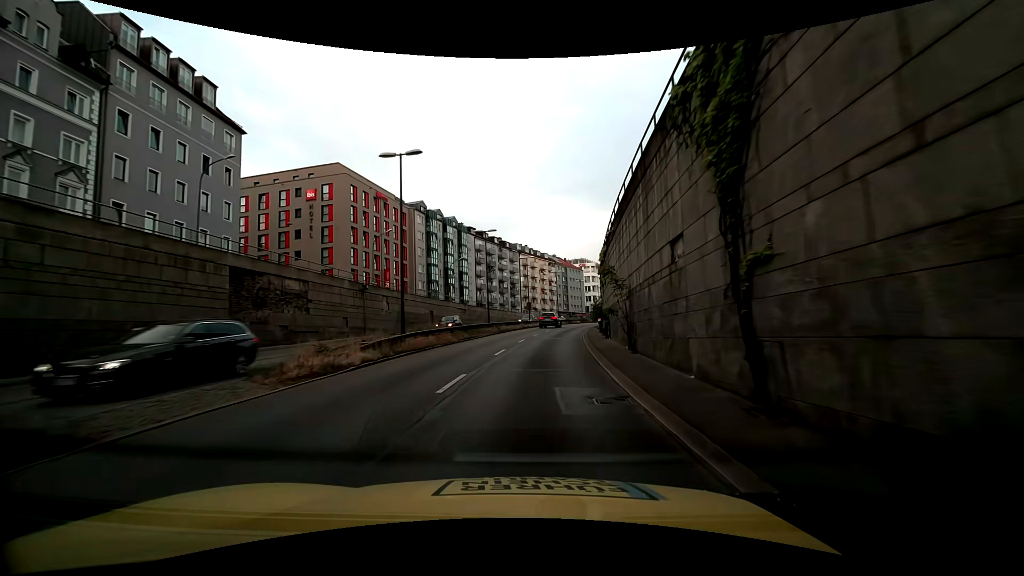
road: trunk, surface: asphalt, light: Day
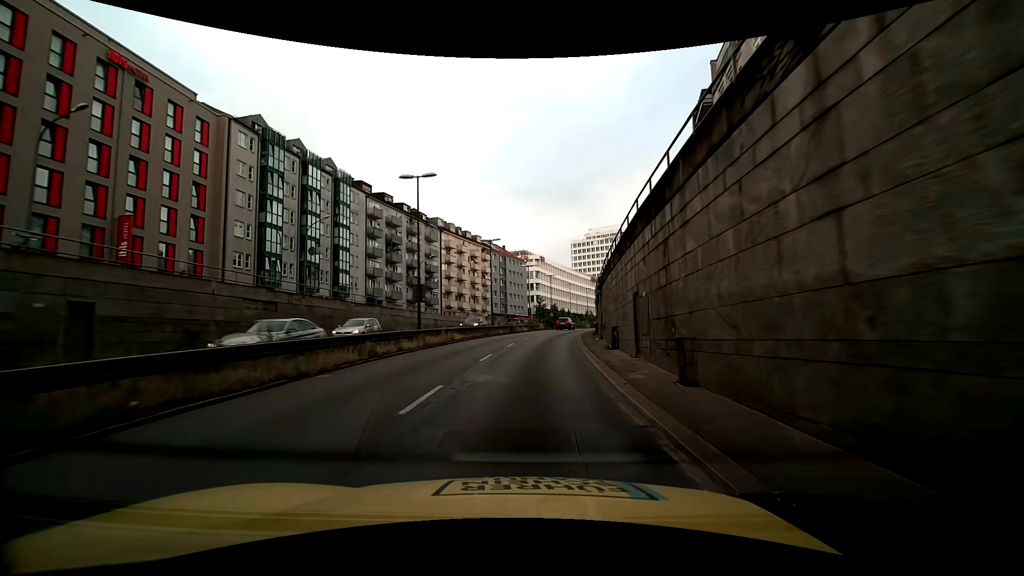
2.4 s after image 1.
(+2.8, +36.0) m; +8°
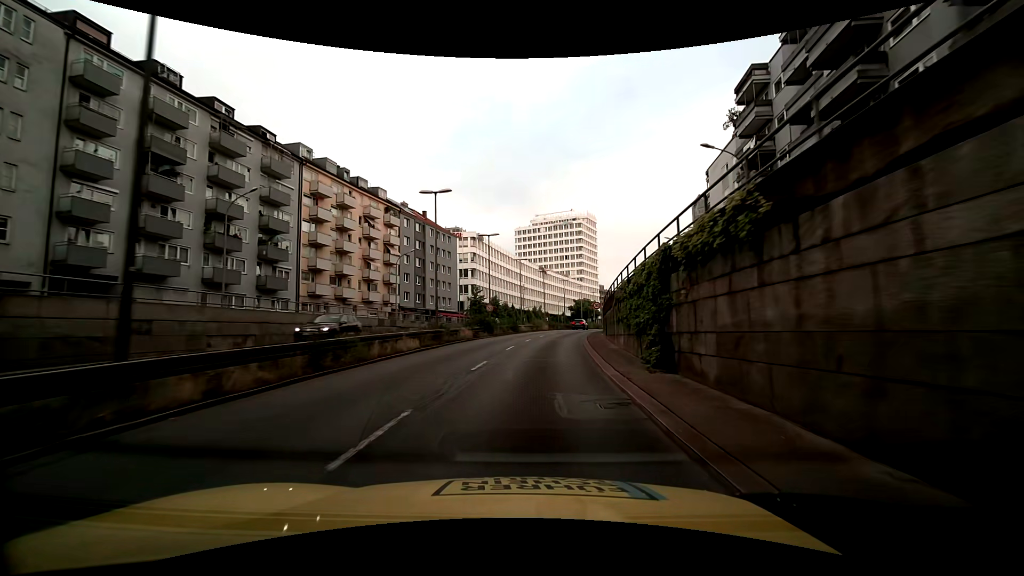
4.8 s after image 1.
(+2.0, +36.2) m; +6°
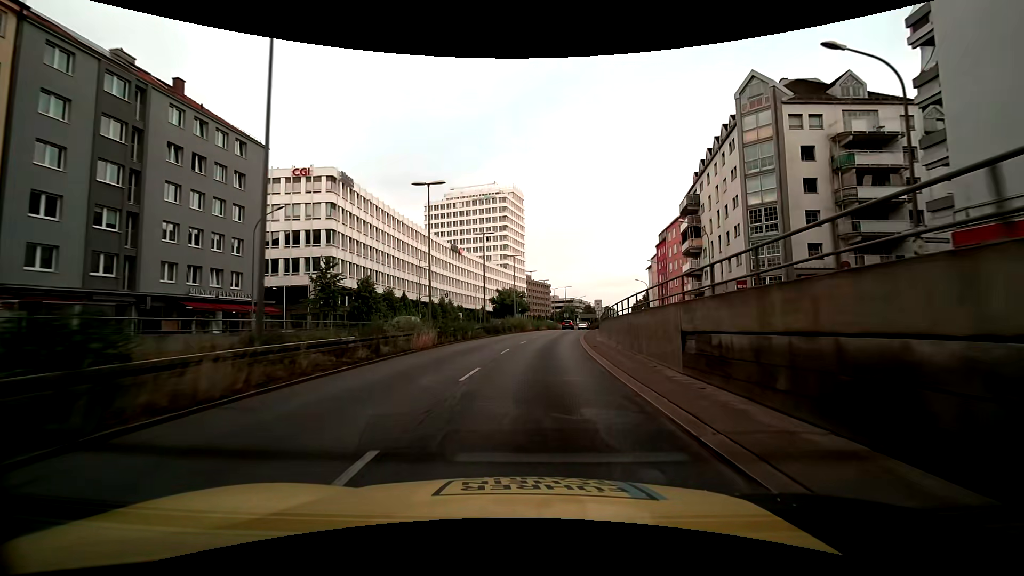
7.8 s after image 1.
(+3.7, +44.6) m; +9°
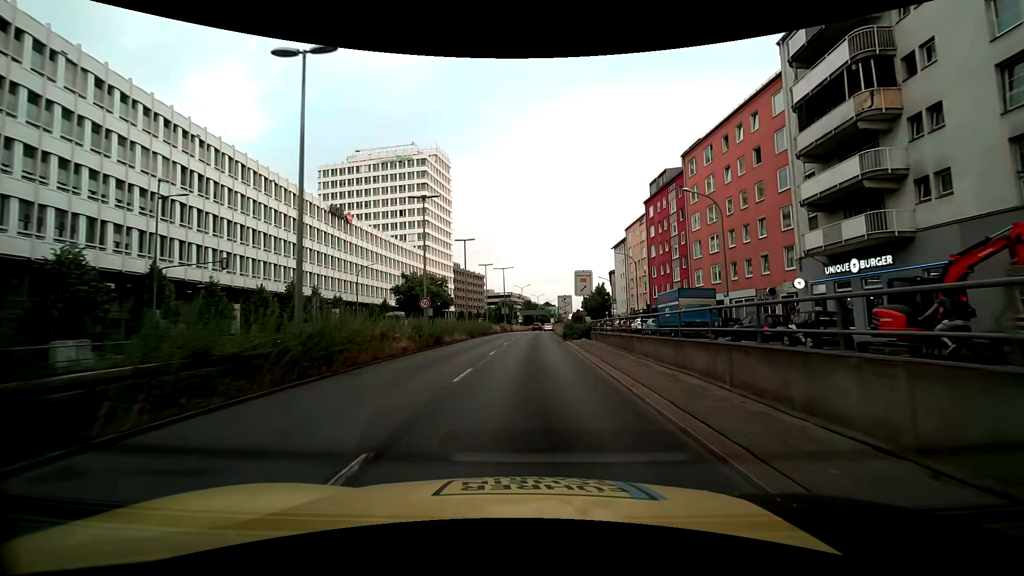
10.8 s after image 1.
(+3.1, +42.3) m; +8°
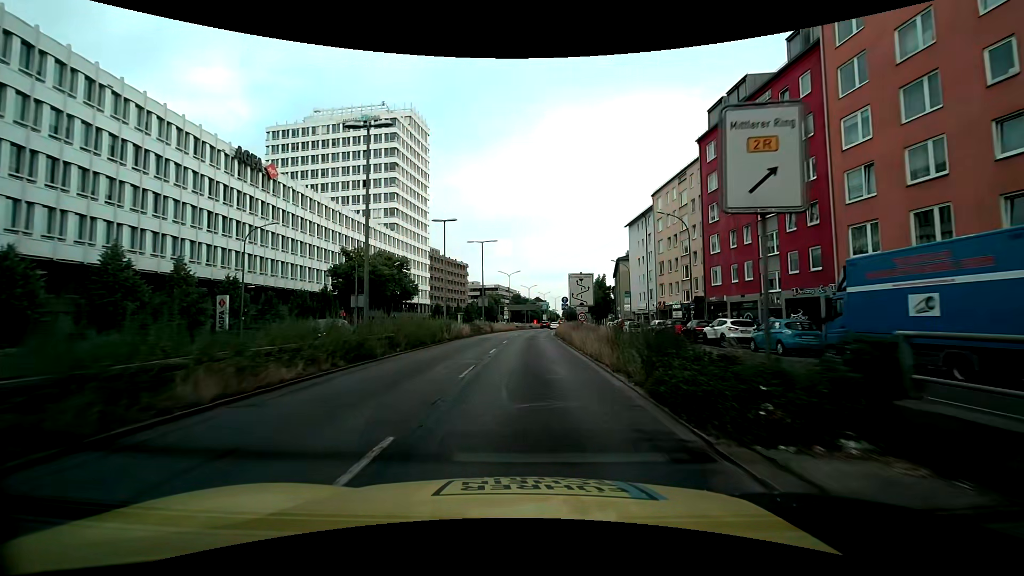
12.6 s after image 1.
(+0.3, +25.0) m; +1°
(0, +10) (0, +20) (0, +30) (+1, +40) (+1, +50) (+2, +60) (+3, +70) (+4, +80) (+5, +90) (+6, +100) m
